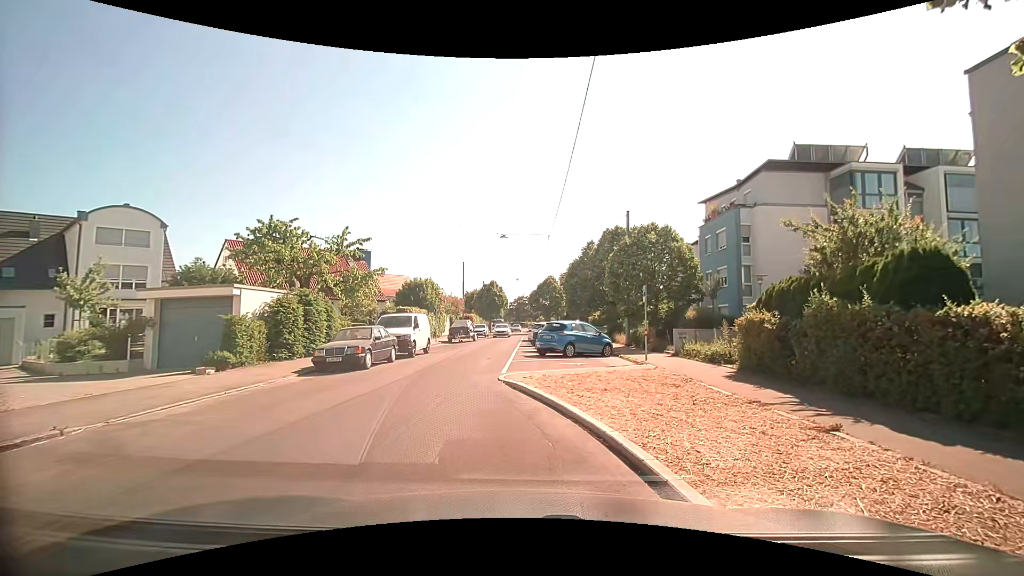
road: residential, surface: asphalt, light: Day
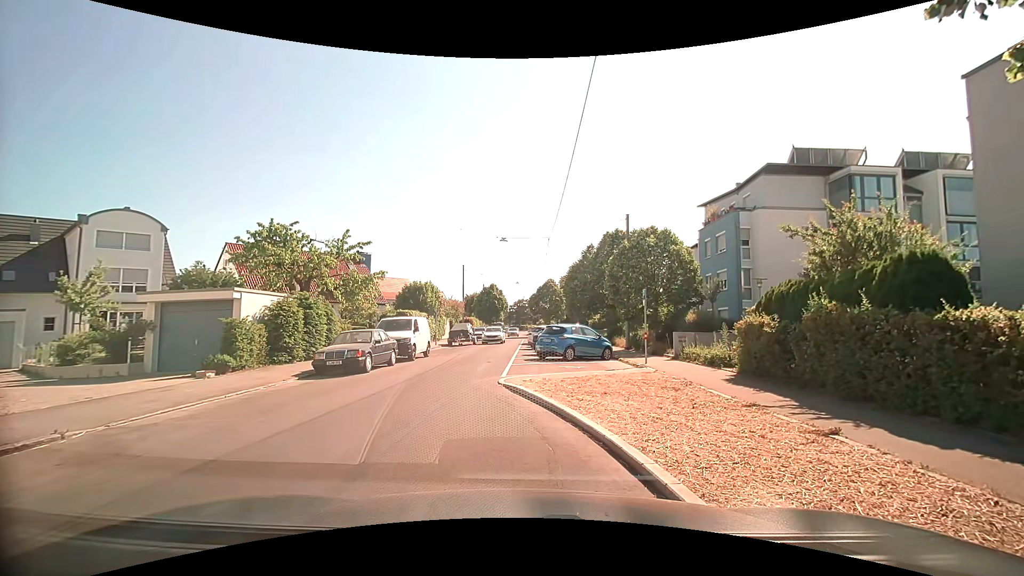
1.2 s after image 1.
(0.0, +0.1) m; 0°
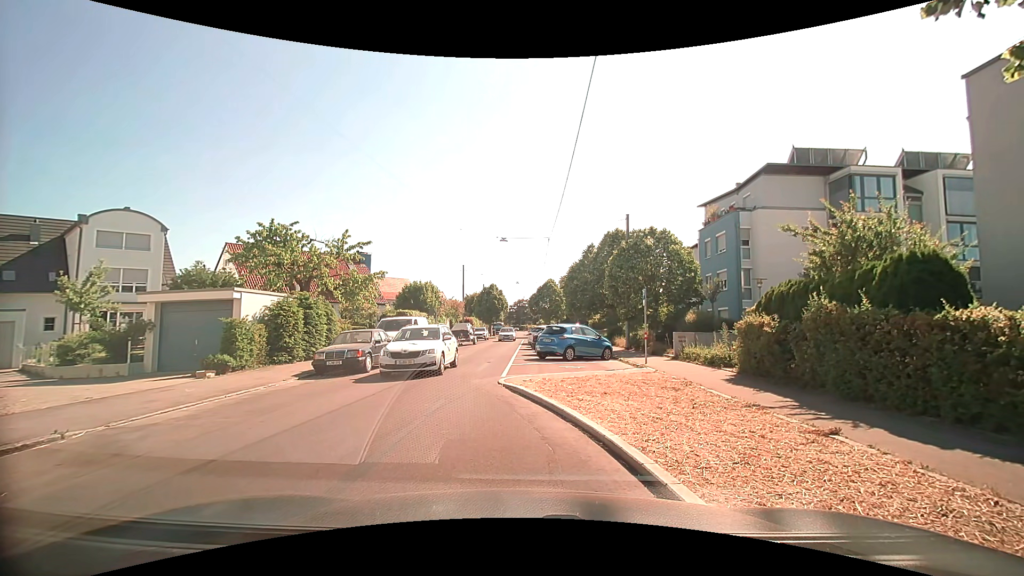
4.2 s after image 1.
(0.0, 0.0) m; 0°
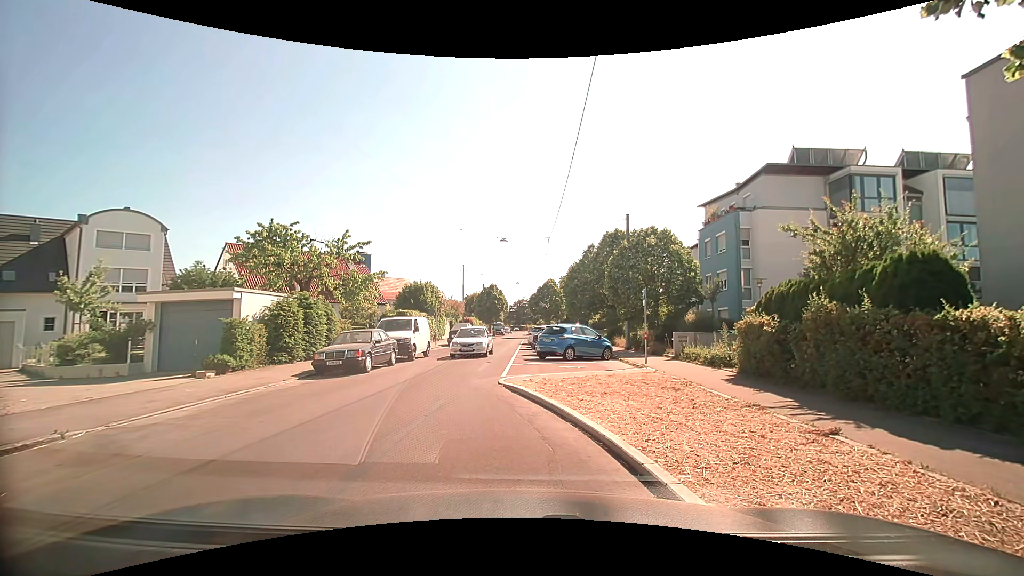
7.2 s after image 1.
(0.0, 0.0) m; 0°
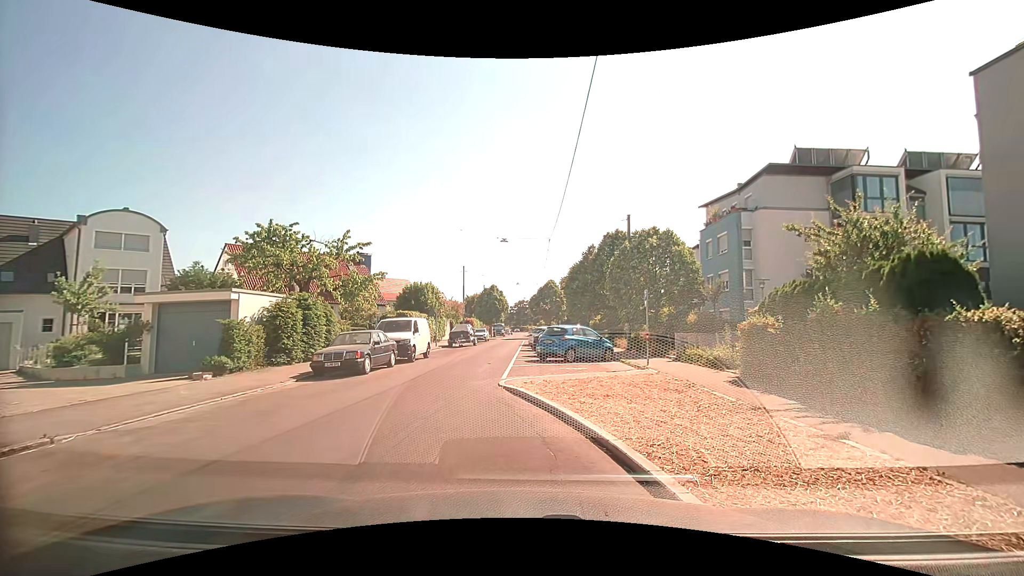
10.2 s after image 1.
(0.0, +0.1) m; 0°
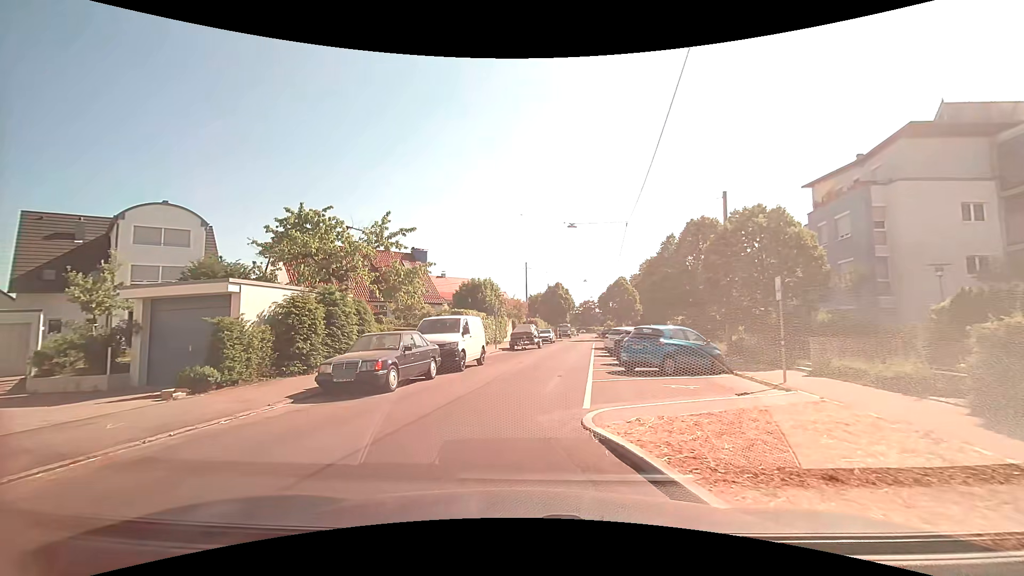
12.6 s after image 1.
(-0.3, +5.1) m; -9°
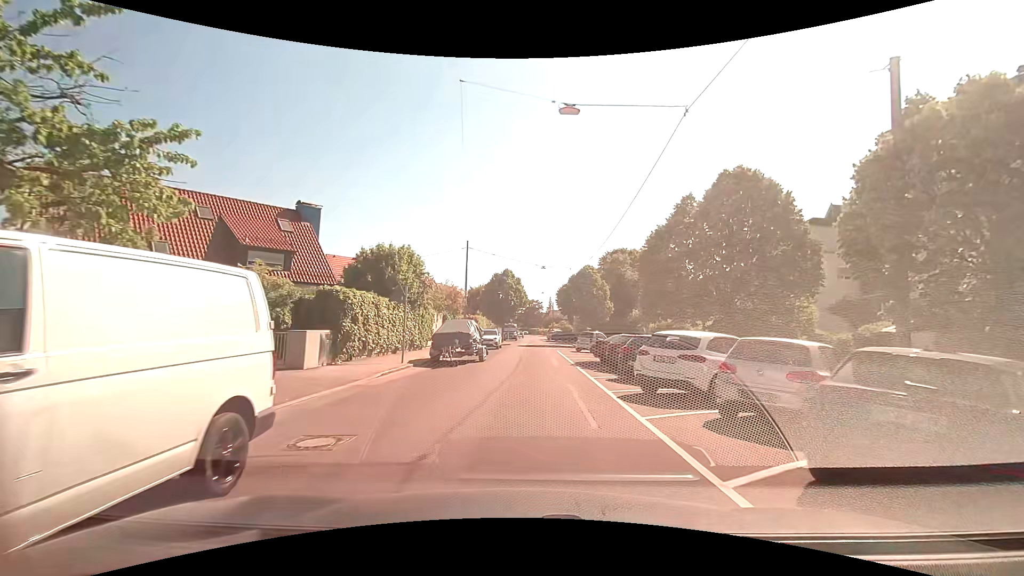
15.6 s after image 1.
(+0.3, +16.0) m; +8°
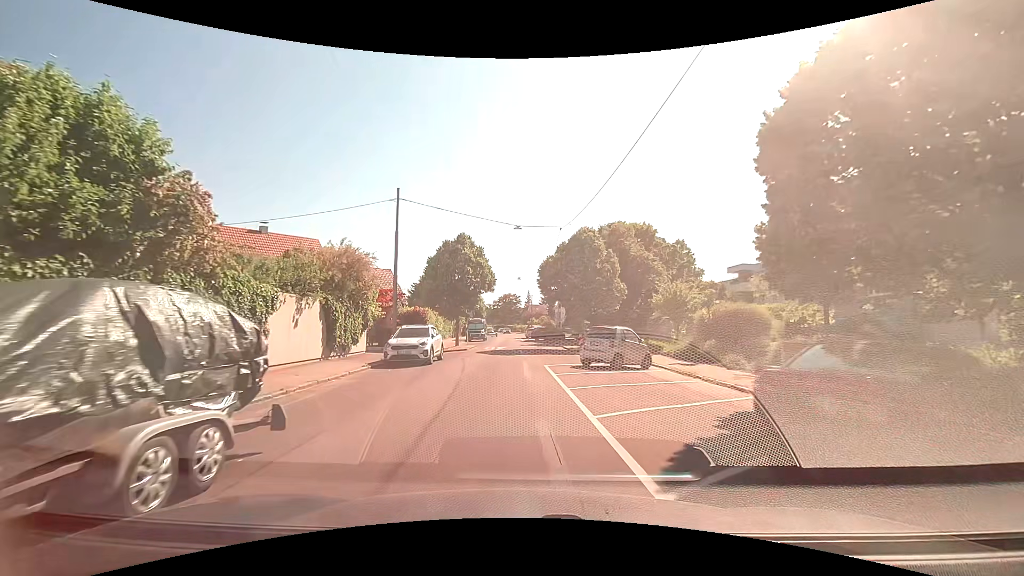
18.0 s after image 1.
(+0.8, +18.3) m; +3°
(0, +10) (0, +20) (+1, +30) (+1, +40) (-1, +50) (-3, +60) (-3, +70) (-3, +80) (-2, +90) (-3, +100) m
